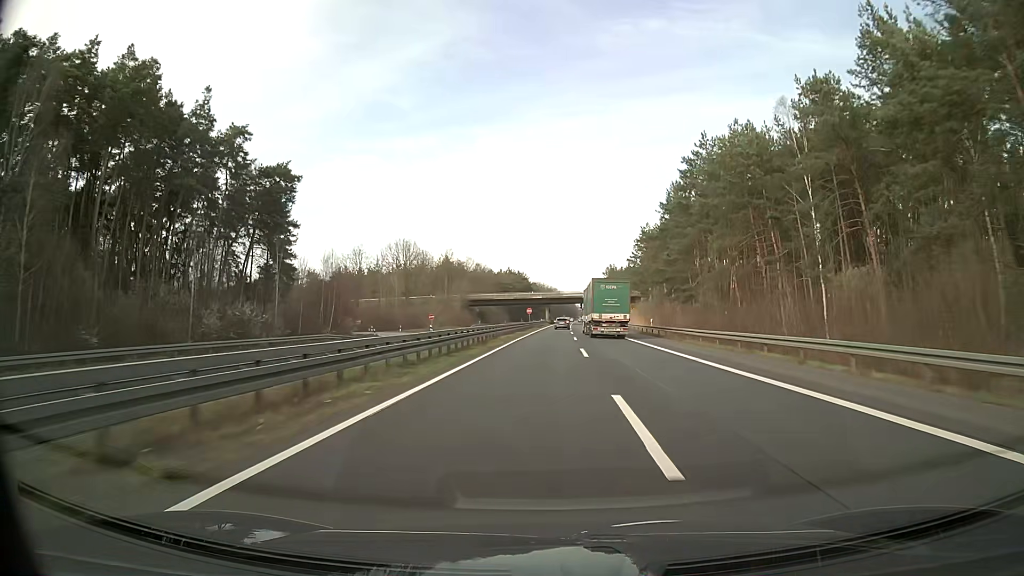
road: trunk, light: Day
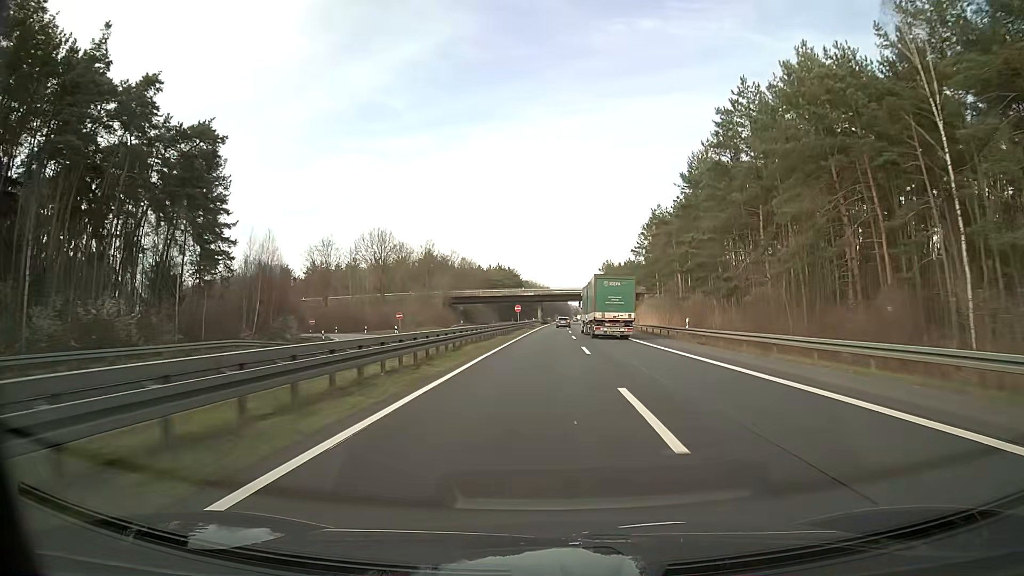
(+0.1, +17.1) m; +1°
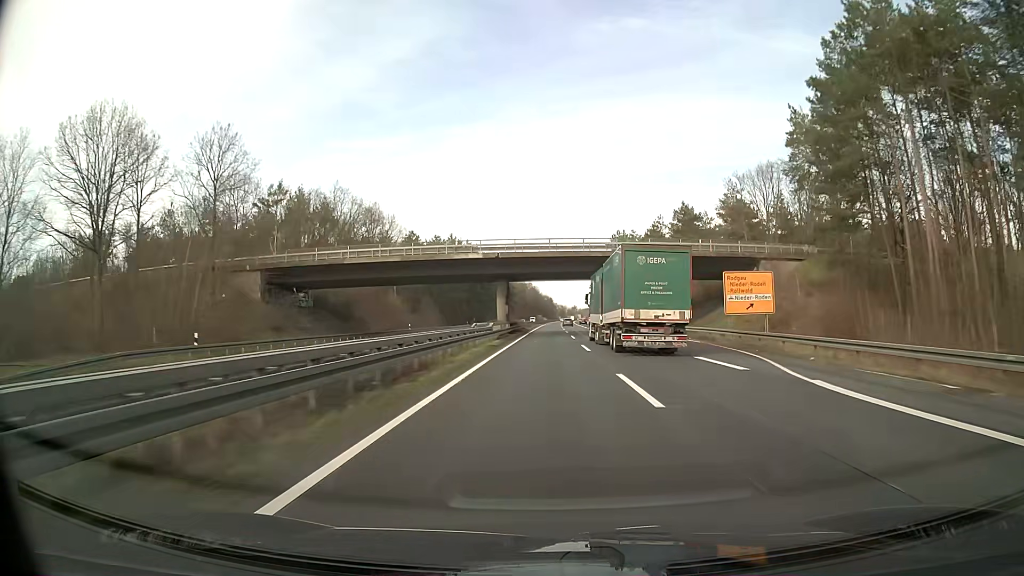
(+1.4, +87.1) m; +1°
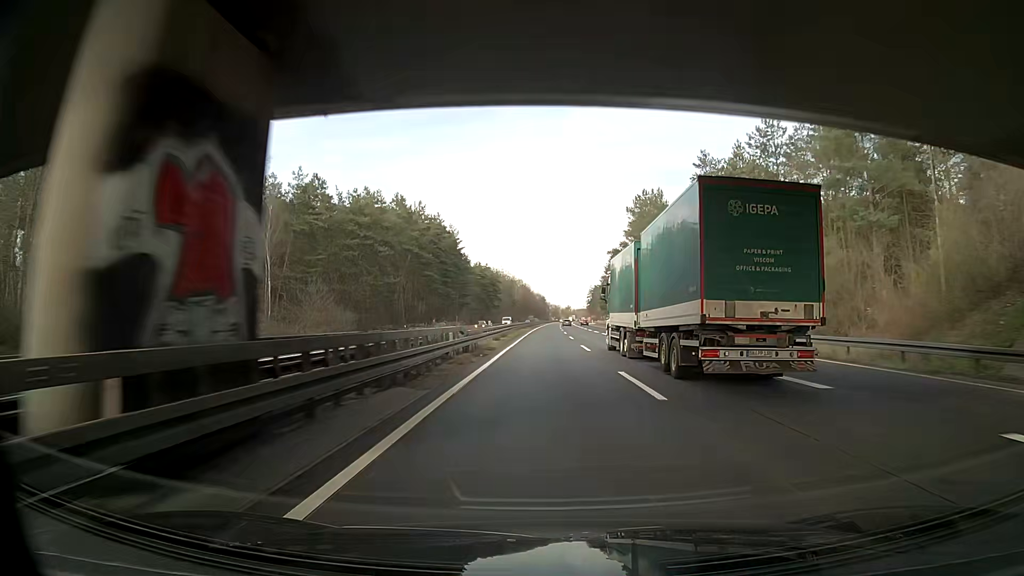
(+0.3, +53.5) m; +1°
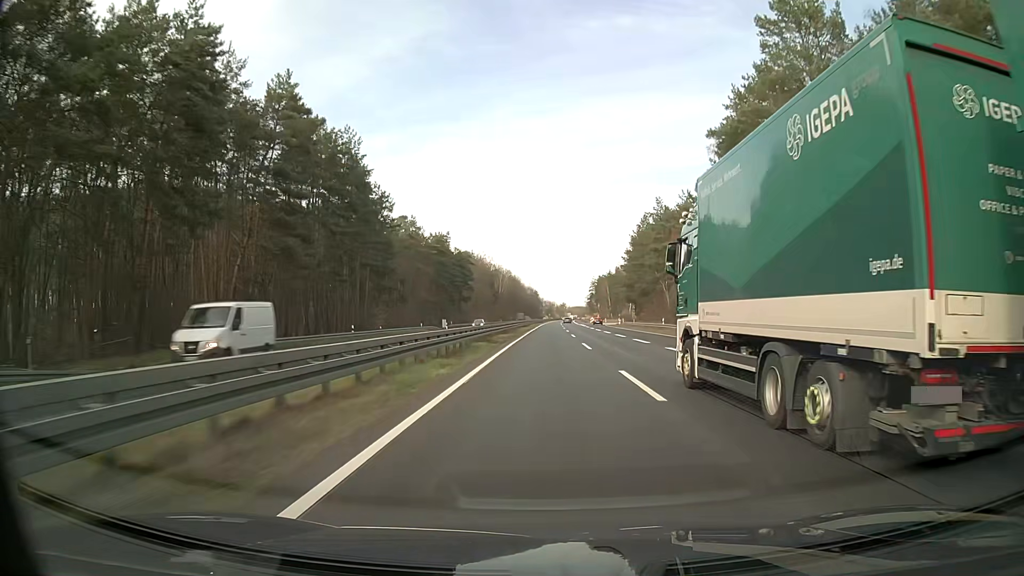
(+0.5, +72.5) m; +1°
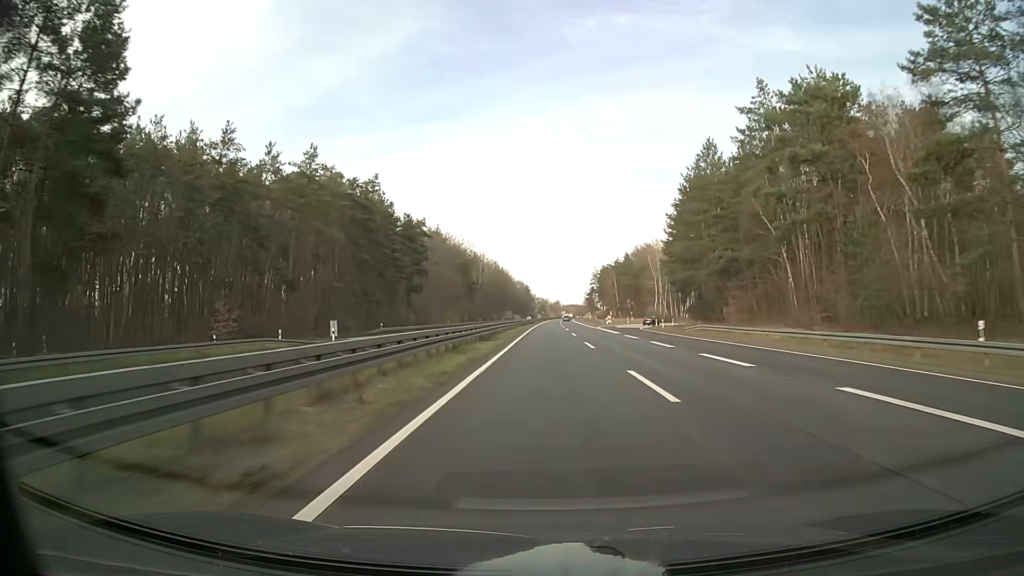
(+0.3, +54.8) m; +1°
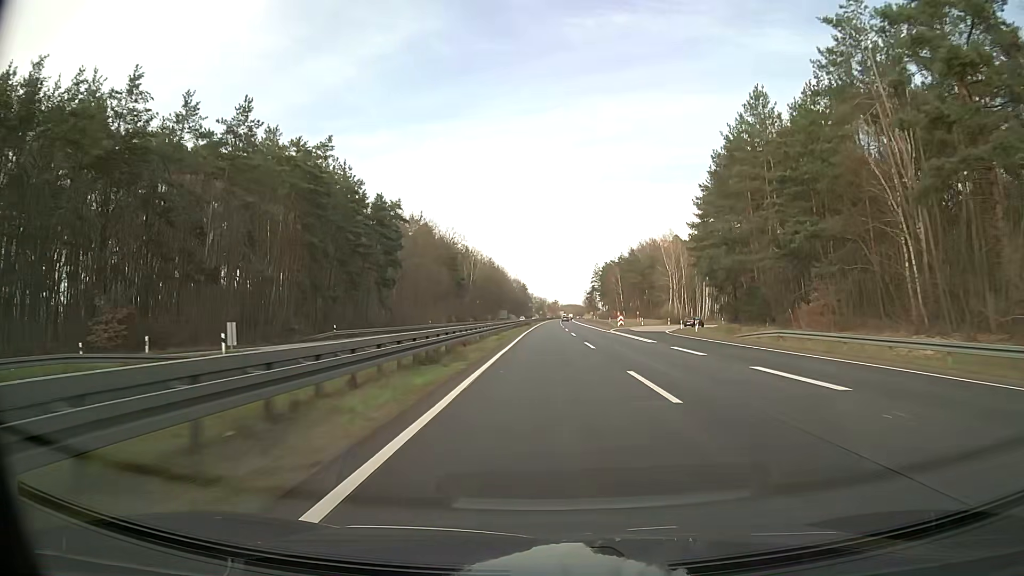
(0.0, +18.2) m; 0°
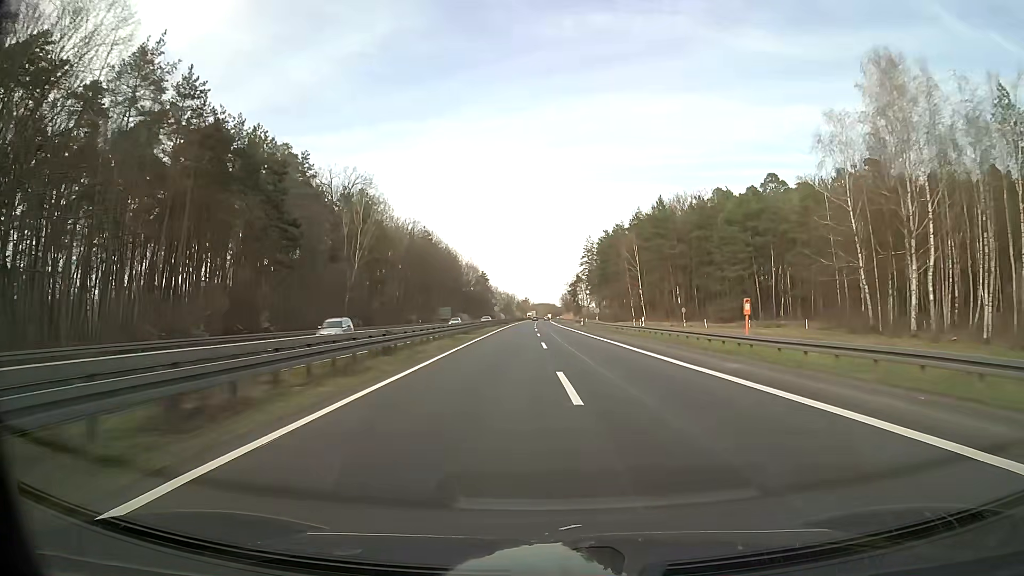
(+1.8, +90.5) m; +2°
(0, +10) (0, +20) (0, +30) (0, +40) (0, +50) (+1, +60) (+1, +70) (+1, +80) (+1, +90) (+1, +100) m
